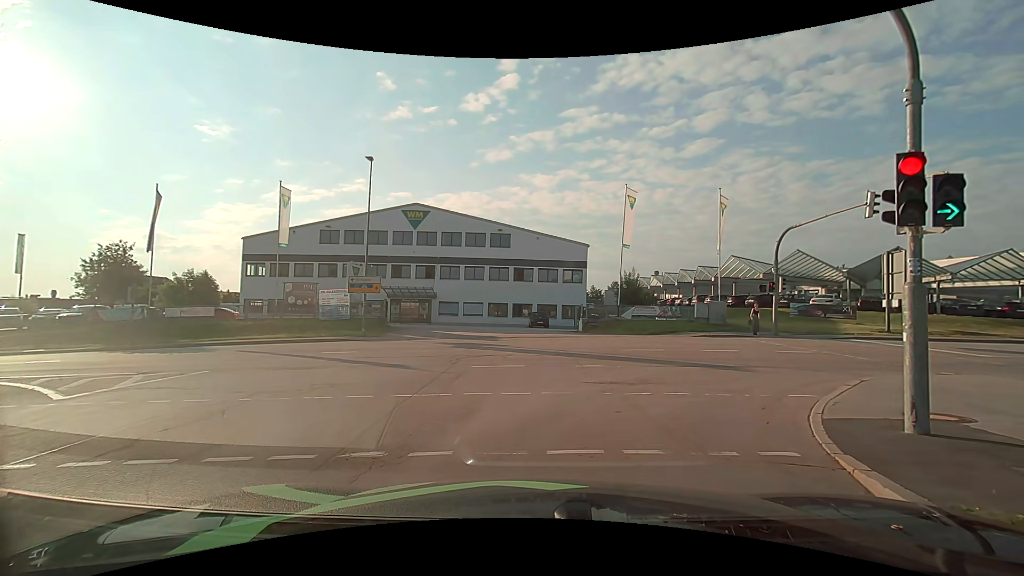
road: secondary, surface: asphalt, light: Day
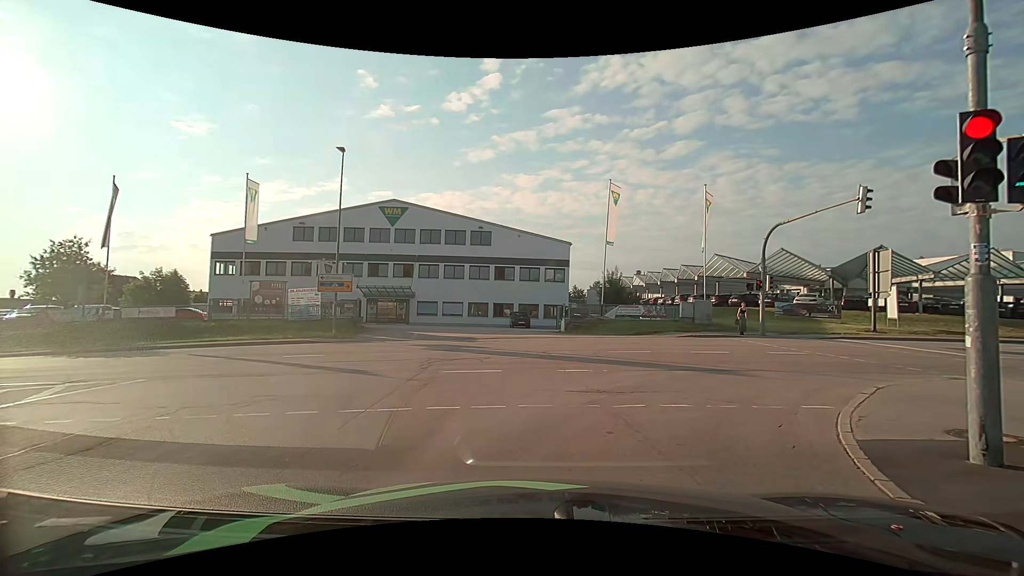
(0.0, +1.3) m; +4°
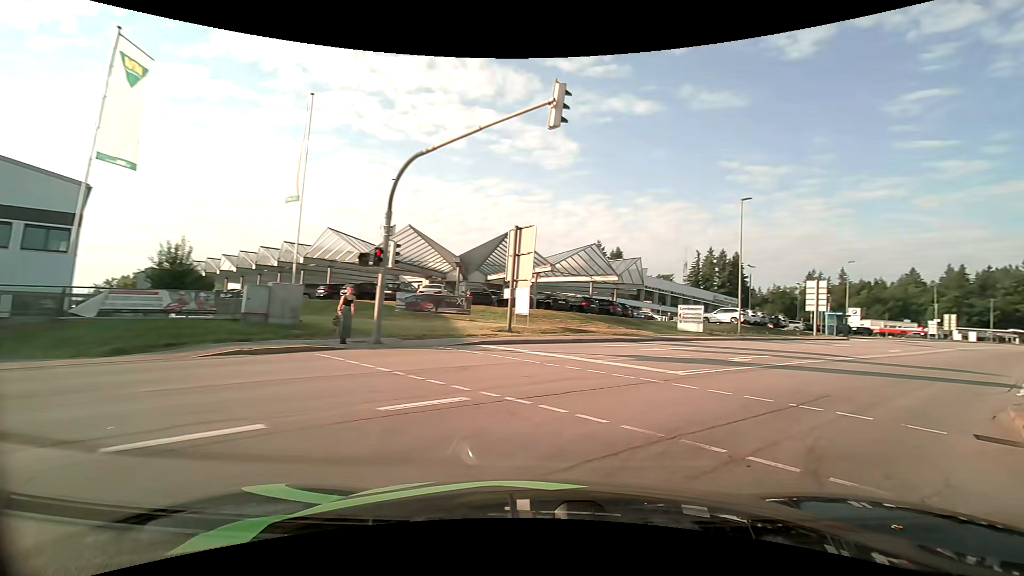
(+4.0, +14.0) m; +39°
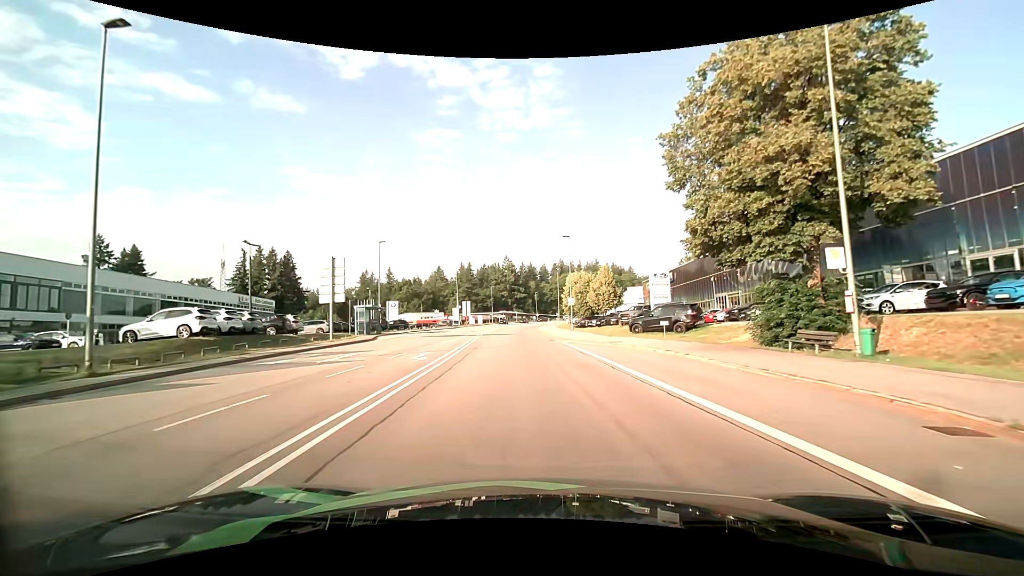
(+12.7, +20.7) m; +46°
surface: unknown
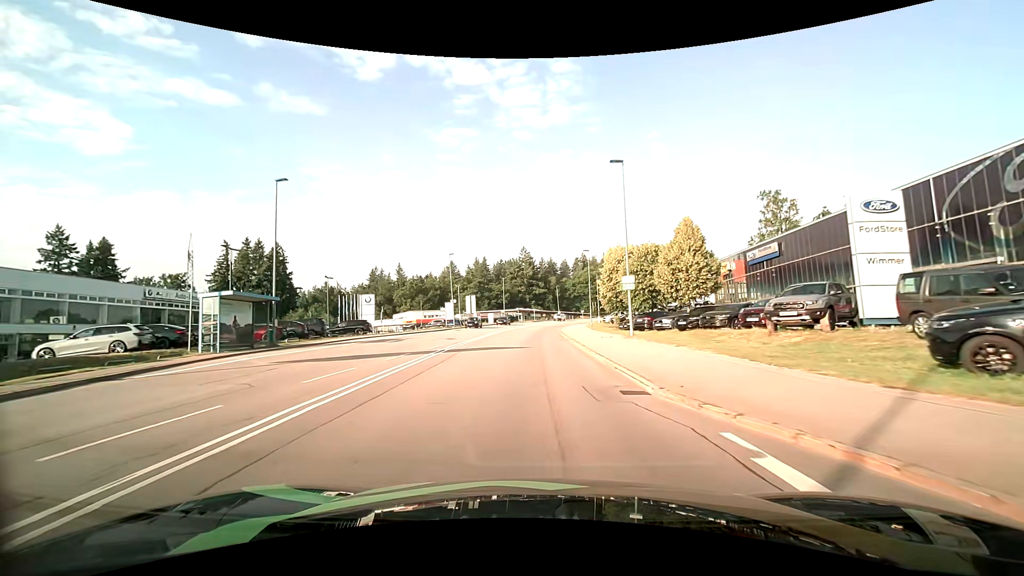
(-0.4, +25.7) m; -2°
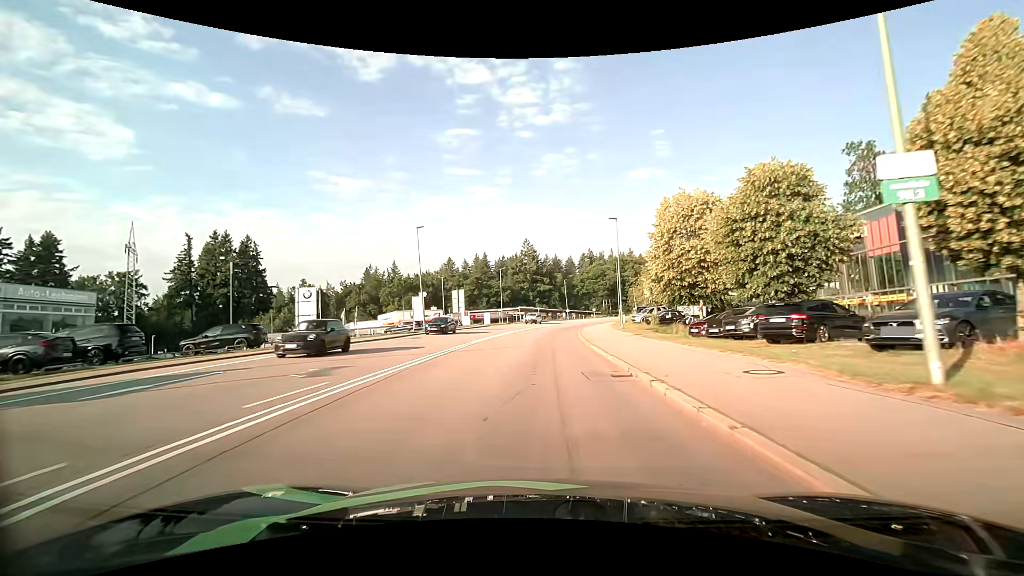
(-0.3, +21.2) m; -1°
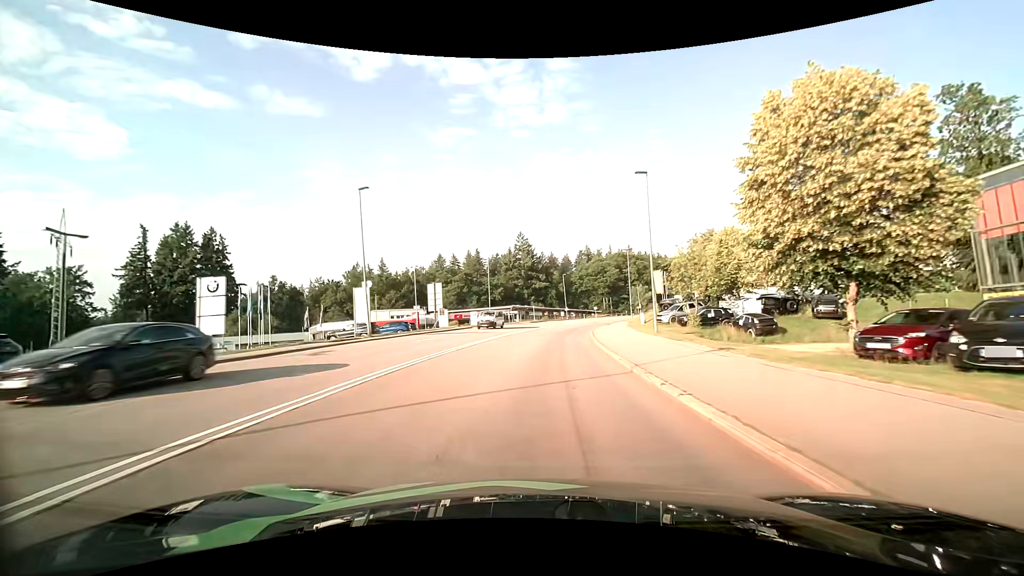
(0.0, +14.9) m; +1°
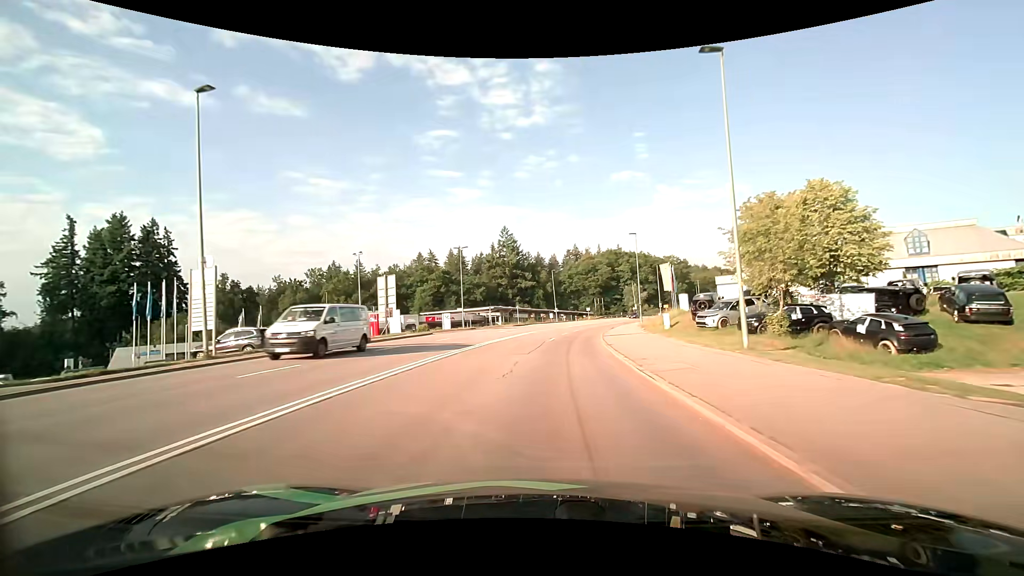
(+0.1, +15.4) m; +1°
(0, +10) (+1, +20) (+2, +30) (+3, +40) (+4, +50) (+6, +60) (+9, +69) (+11, +79) (+14, +88) (+18, +98) m
